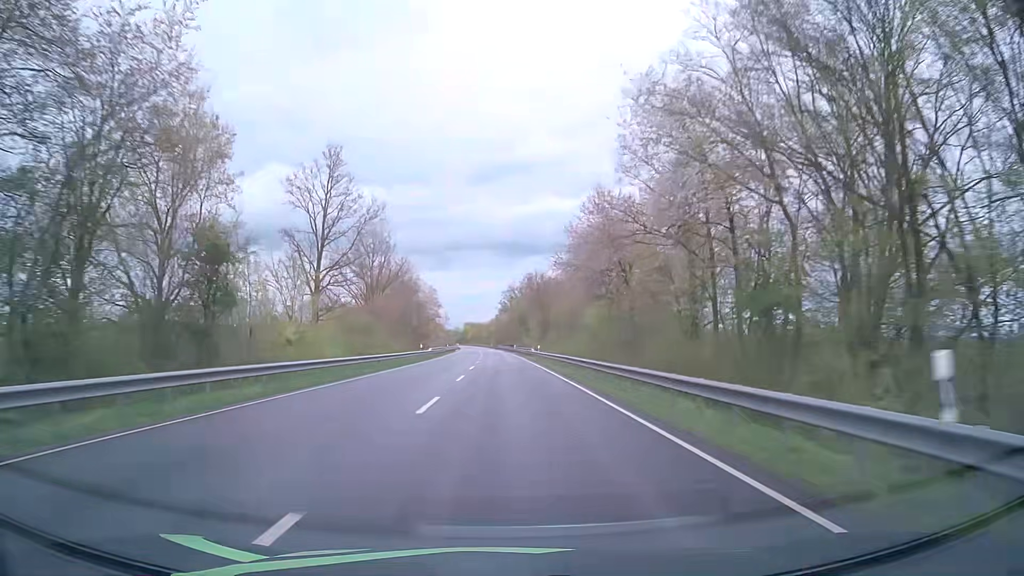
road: primary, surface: asphalt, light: Day
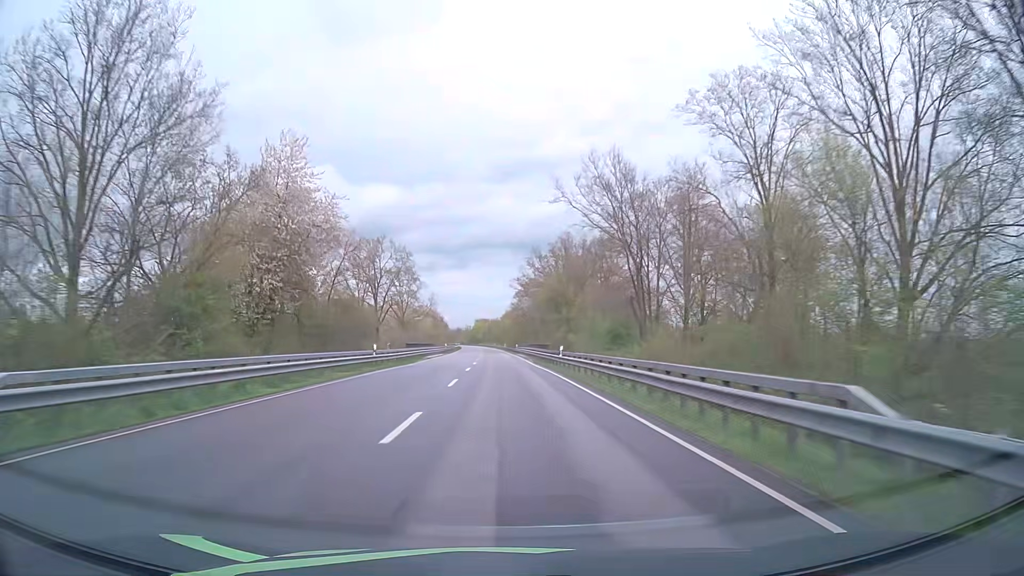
(-0.8, +63.2) m; -1°
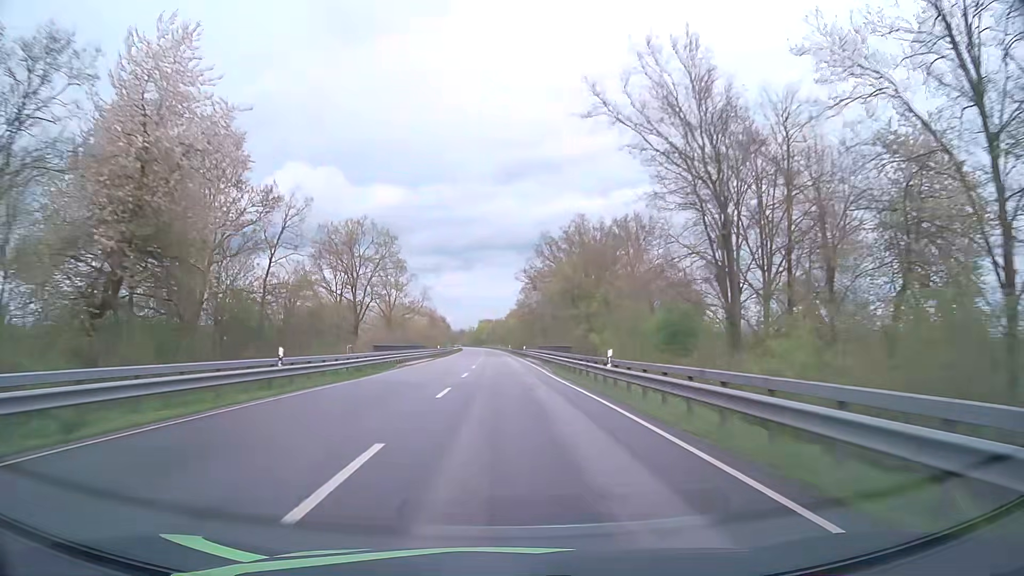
(0.0, +15.8) m; 0°
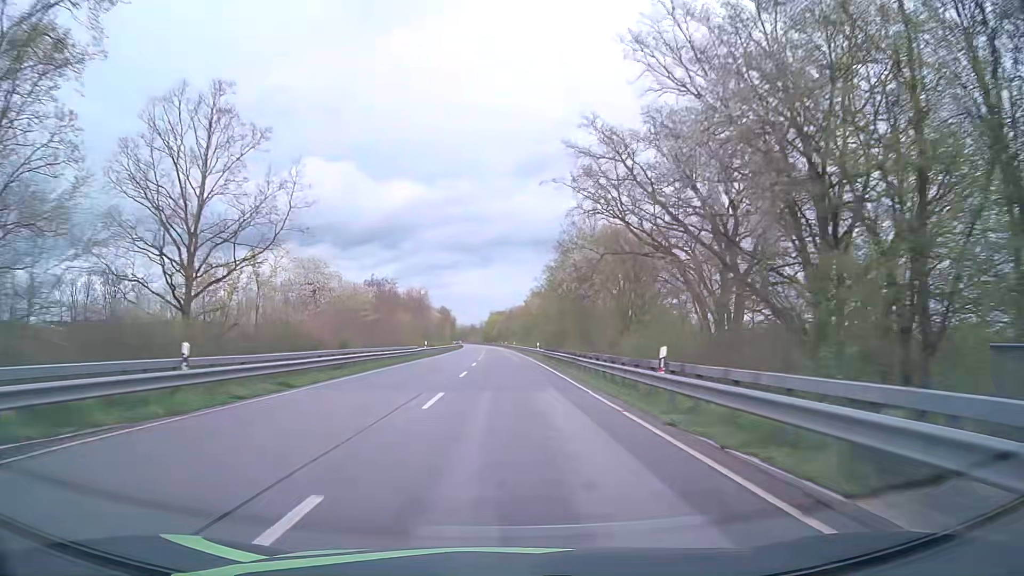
(-0.7, +63.2) m; -1°
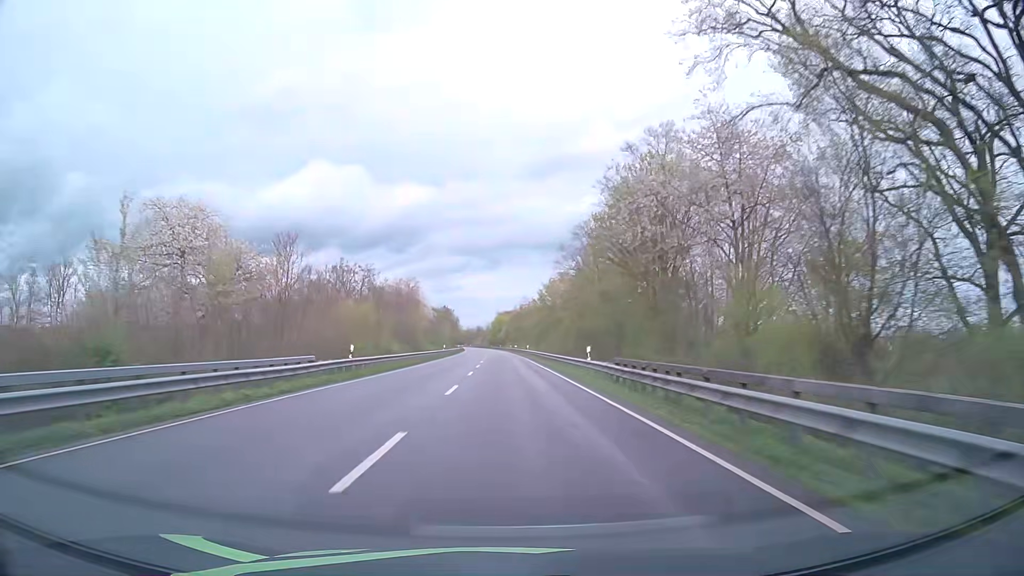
(-0.2, +31.6) m; -1°
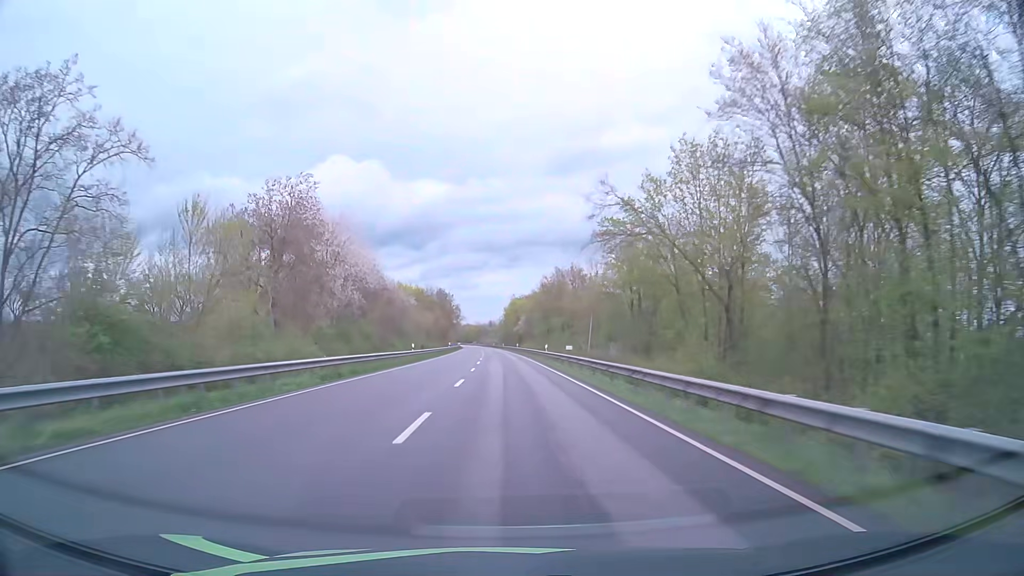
(-0.6, +79.0) m; -1°
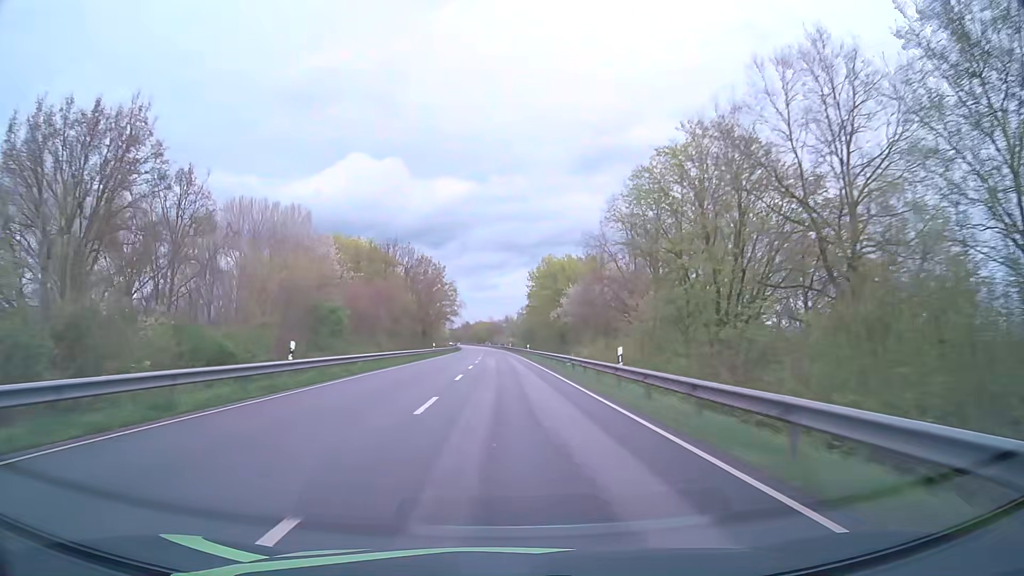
(-0.9, +79.0) m; -2°
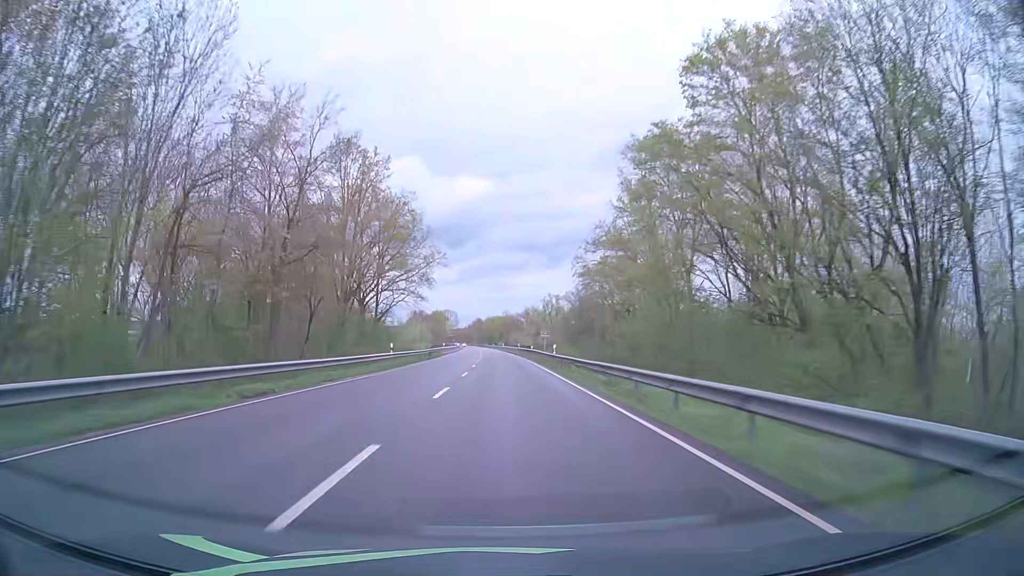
(-0.9, +79.0) m; -1°
(0, +10) (0, +20) (0, +30) (0, +40) (0, +50) (-1, +60) (-1, +70) (-1, +80) (-2, +90) (-2, +100) m
